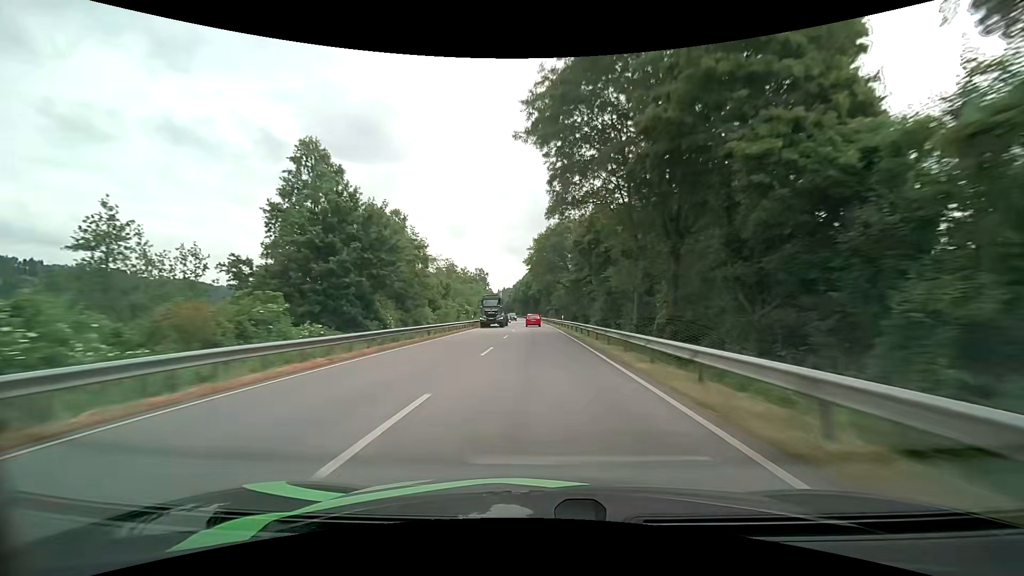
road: primary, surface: asphalt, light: Day
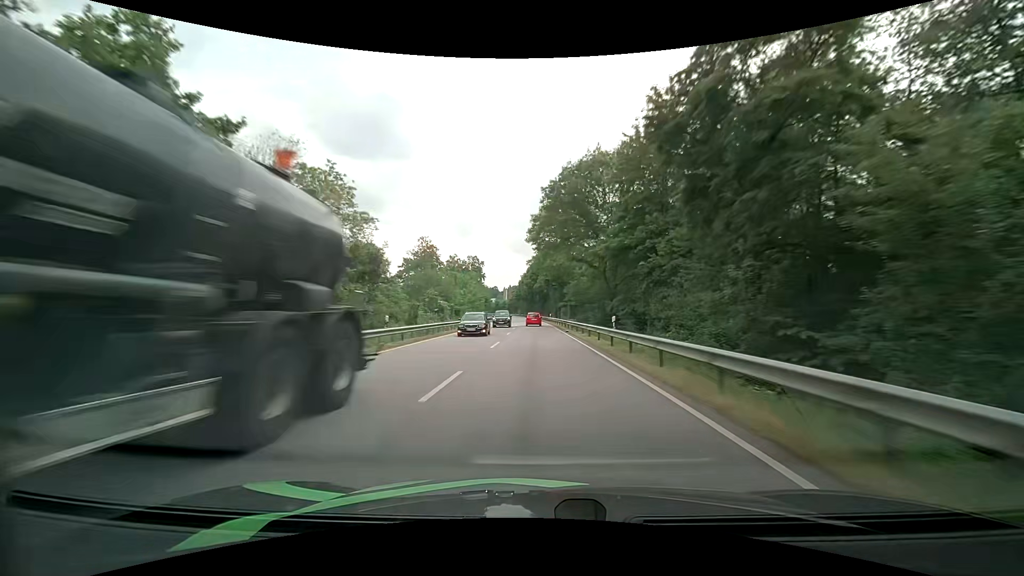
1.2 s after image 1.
(-0.2, +32.8) m; -1°
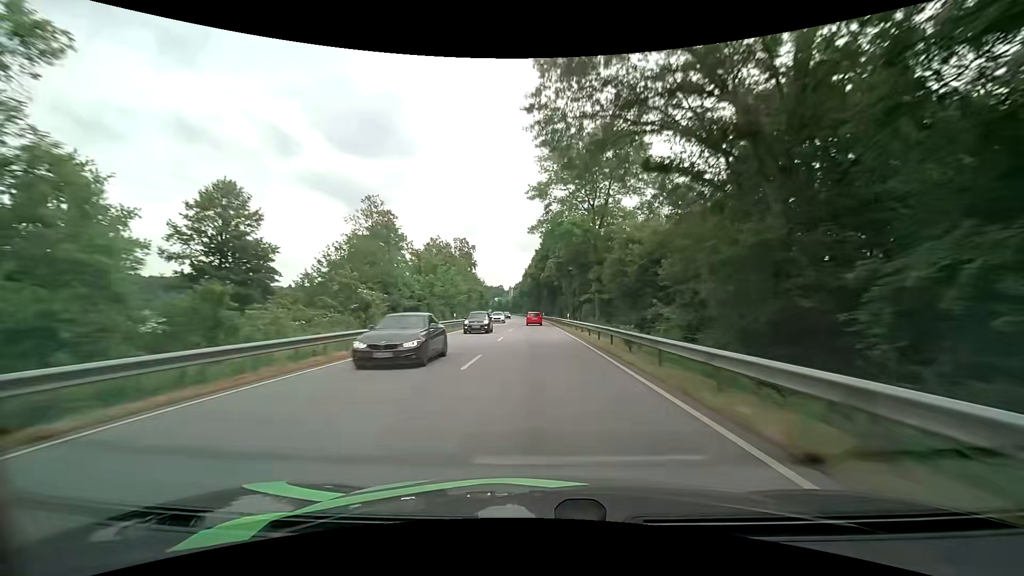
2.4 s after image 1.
(-0.1, +31.8) m; -1°
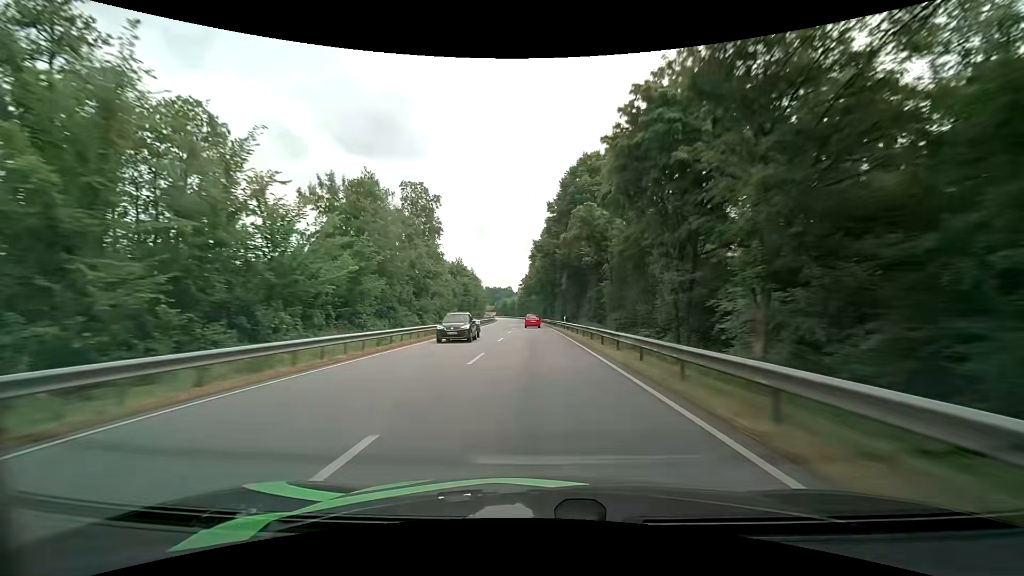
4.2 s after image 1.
(-0.6, +46.2) m; -1°
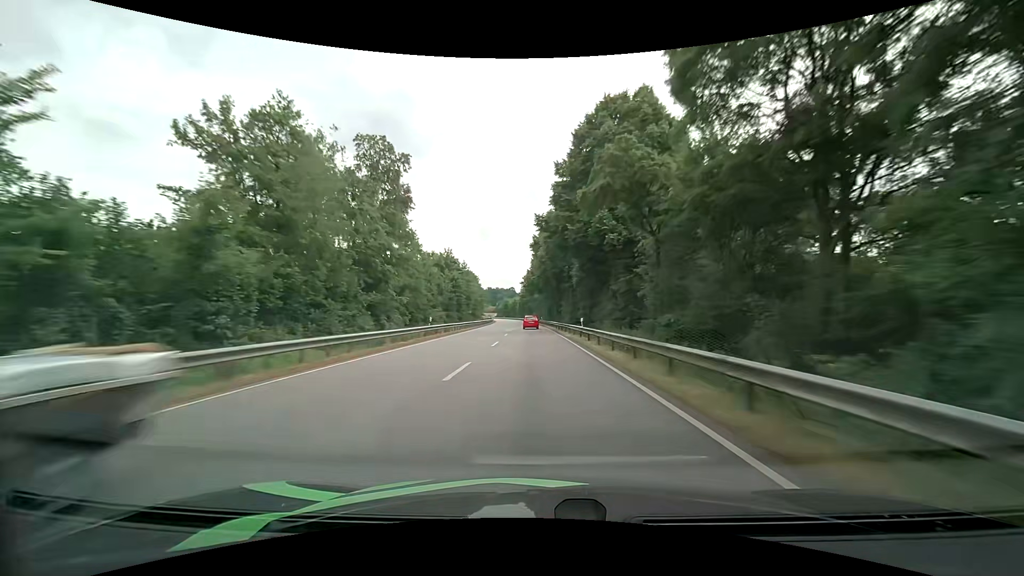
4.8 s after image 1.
(-0.1, +15.4) m; -1°
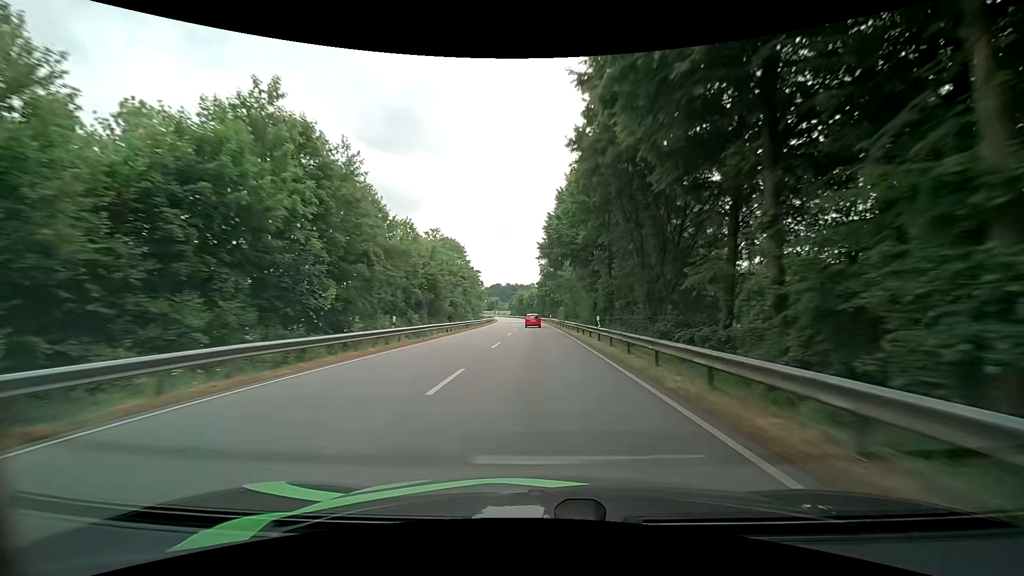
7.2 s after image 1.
(-0.9, +62.4) m; -2°
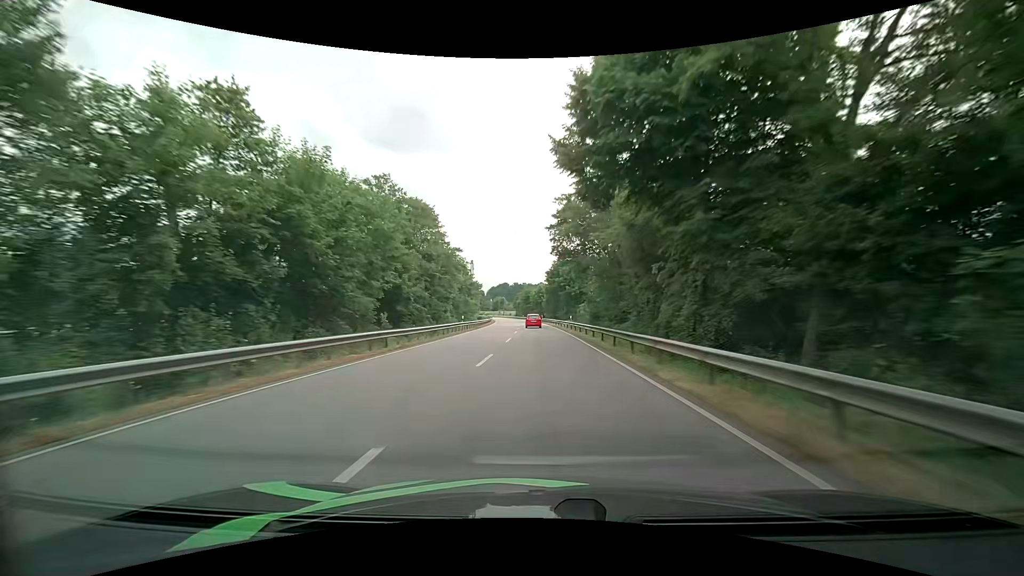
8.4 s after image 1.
(-0.3, +31.3) m; -1°
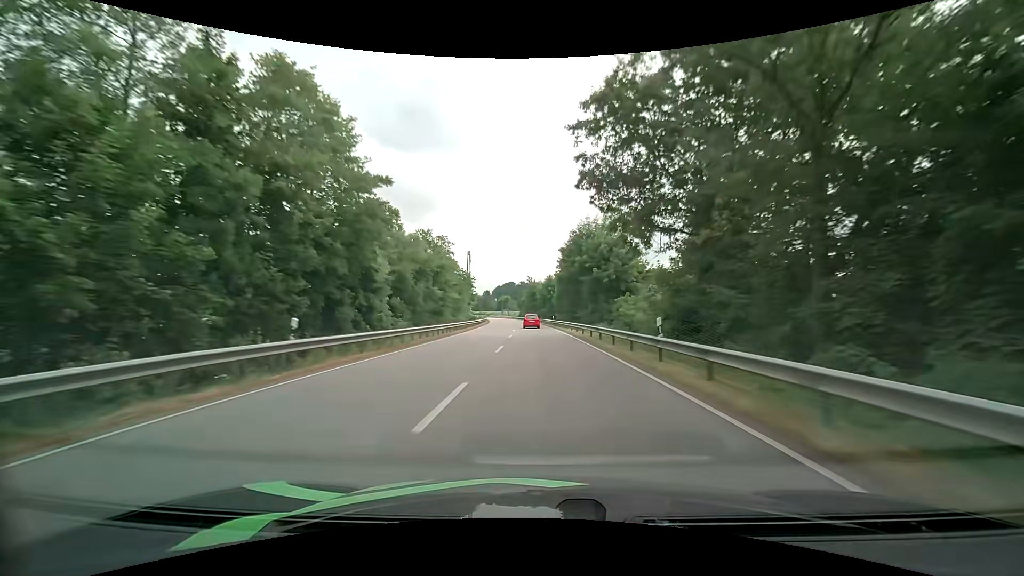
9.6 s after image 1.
(-0.2, +31.5) m; -1°
(0, +10) (0, +20) (0, +30) (0, +40) (0, +50) (-1, +60) (-1, +70) (-2, +80) (-2, +90) (-3, +100) m
